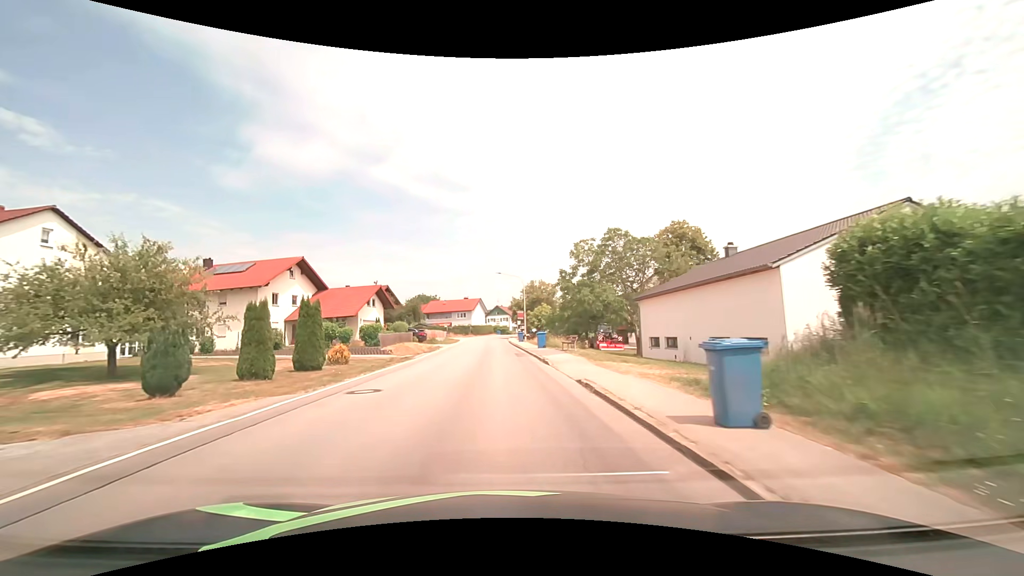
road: secondary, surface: asphalt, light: Day
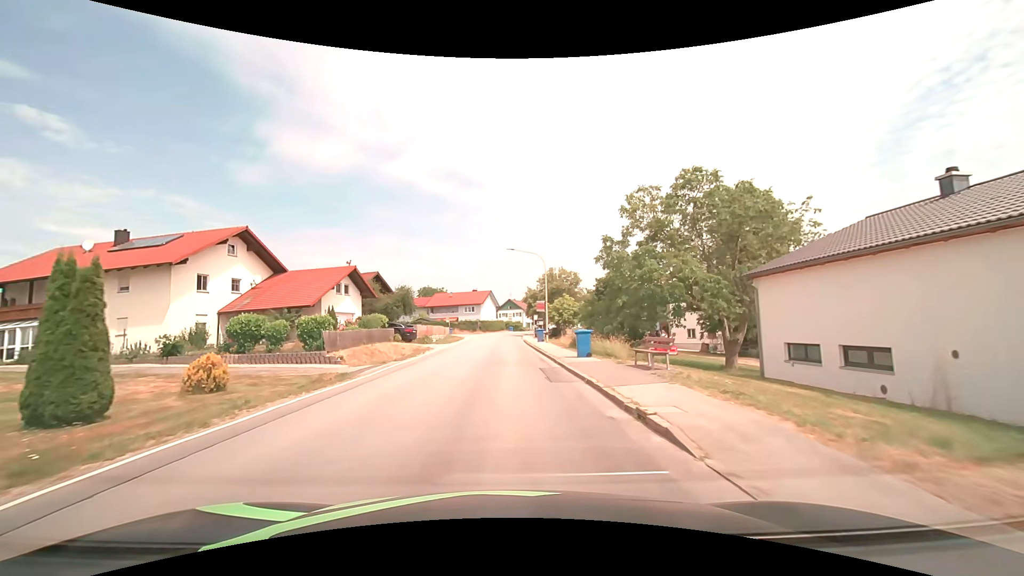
(-0.1, +13.7) m; -1°
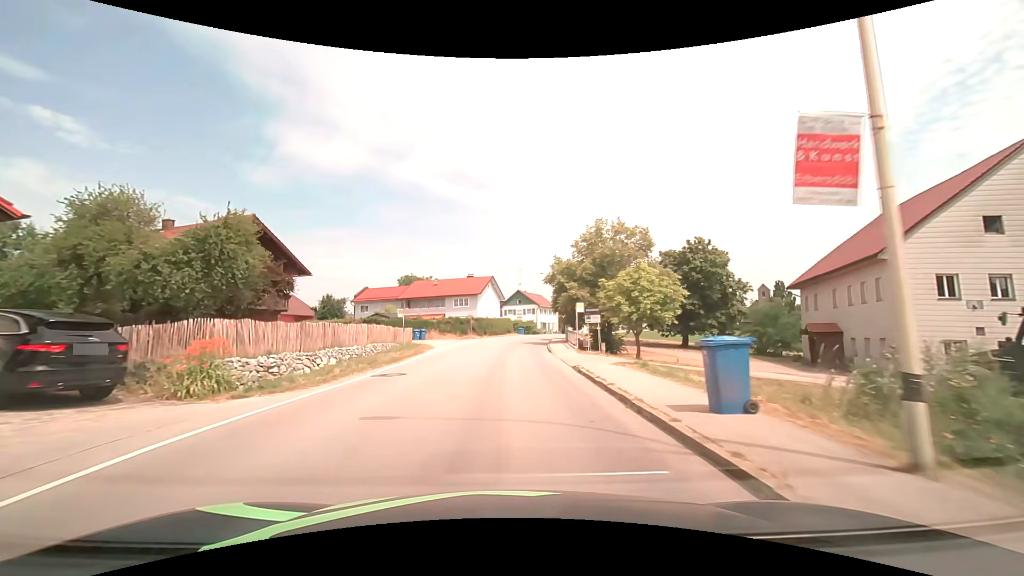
(-0.4, +34.2) m; -1°
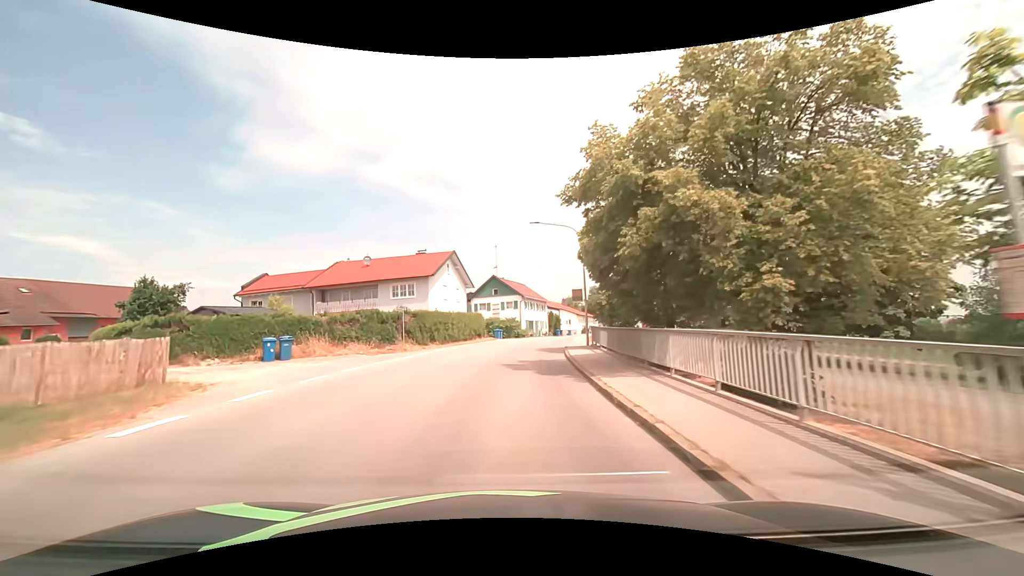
(+0.5, +27.4) m; +3°
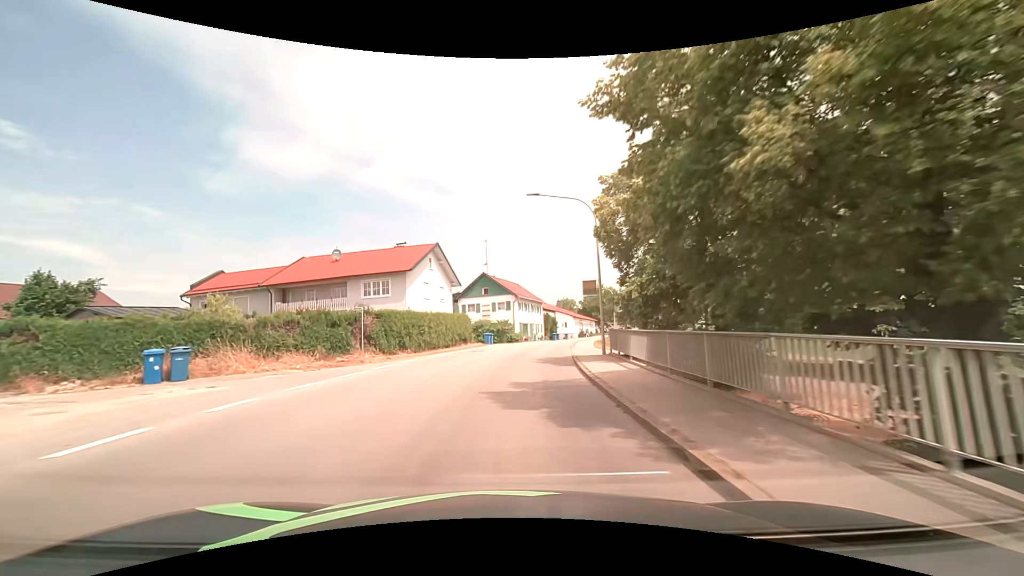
(0.0, +6.9) m; +1°
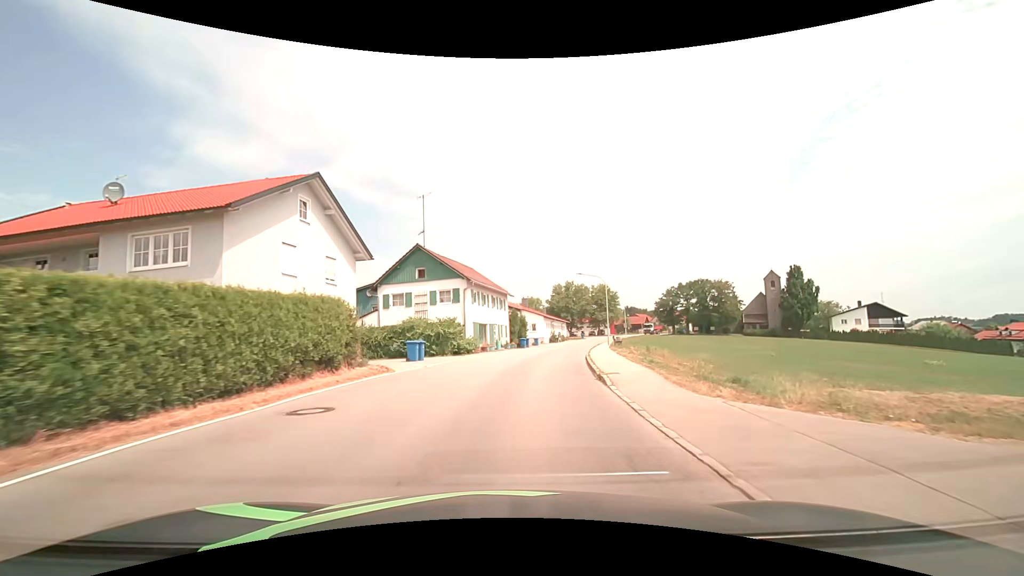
(+0.7, +20.9) m; +4°
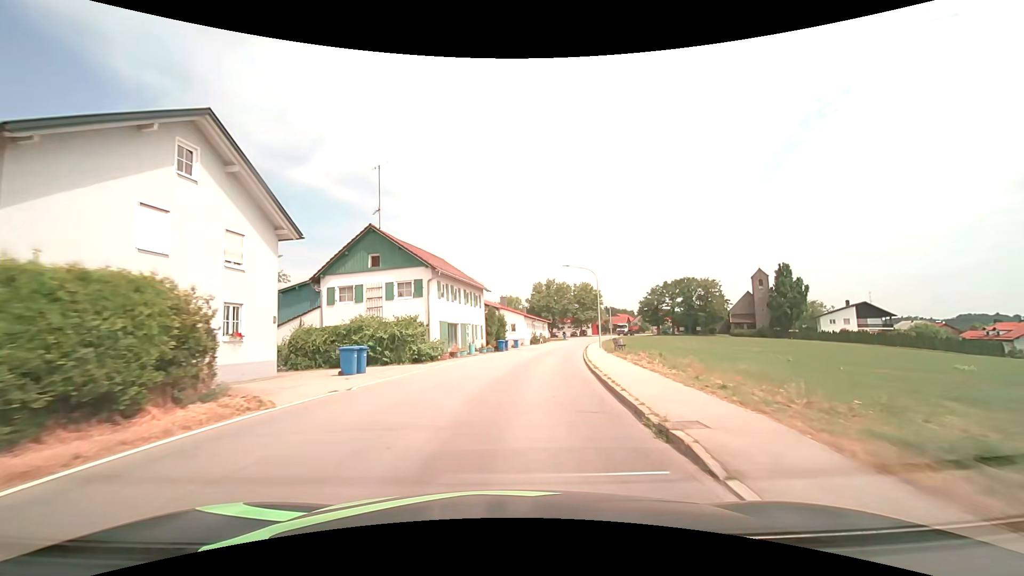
(+0.2, +7.1) m; +3°
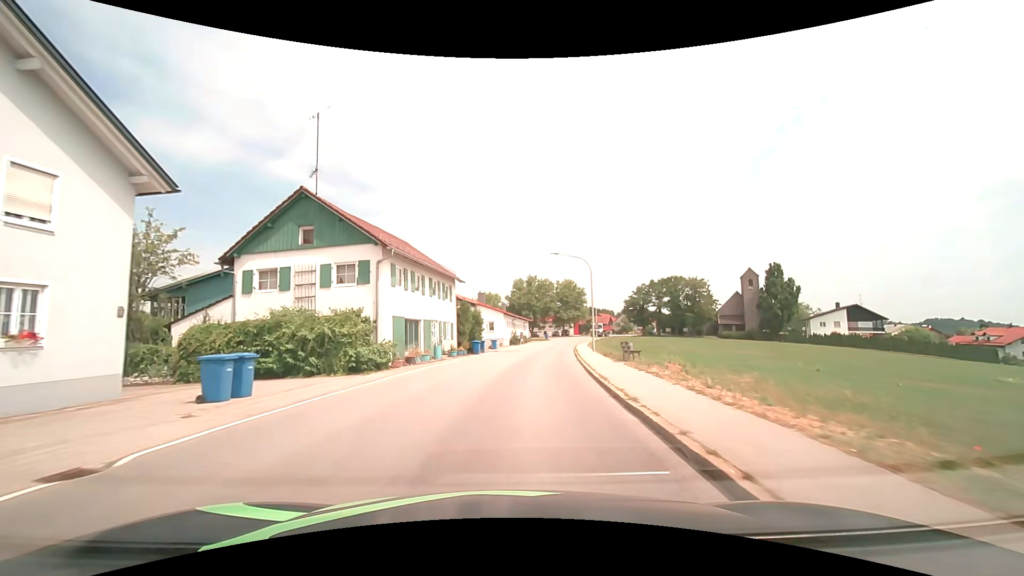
(+0.1, +7.1) m; +2°
(0, +10) (+1, +20) (+2, +30) (+4, +40) (+5, +50) (+7, +60) (+8, +69) (+10, +79) (+13, +89) (+16, +98) m
